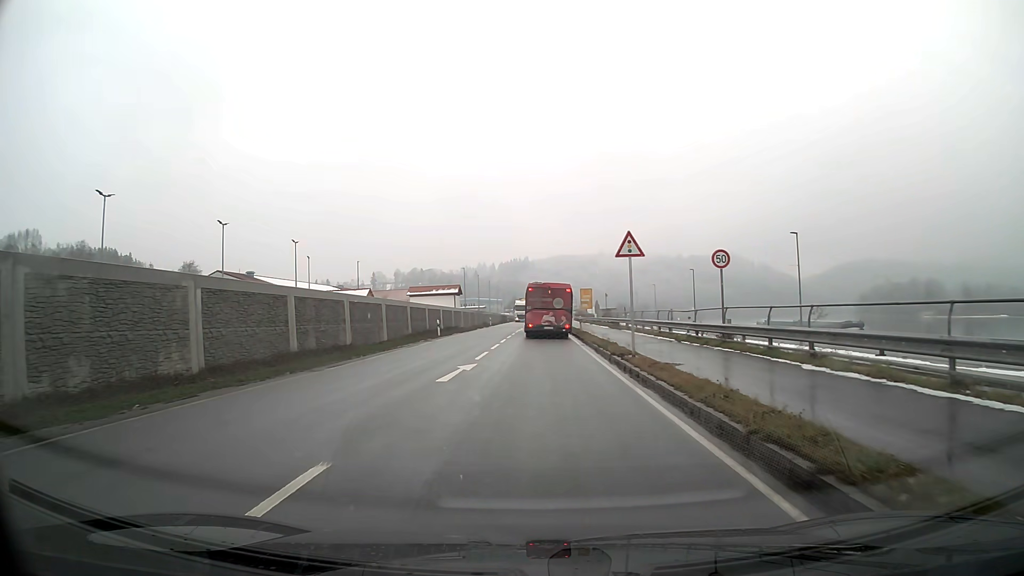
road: primary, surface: asphalt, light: Day
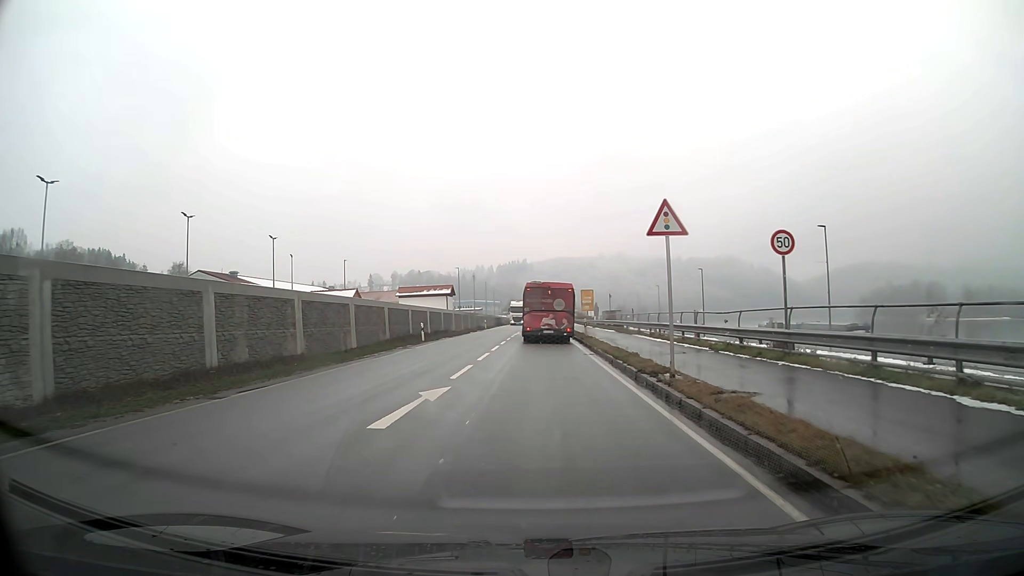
(0.0, +5.4) m; 0°
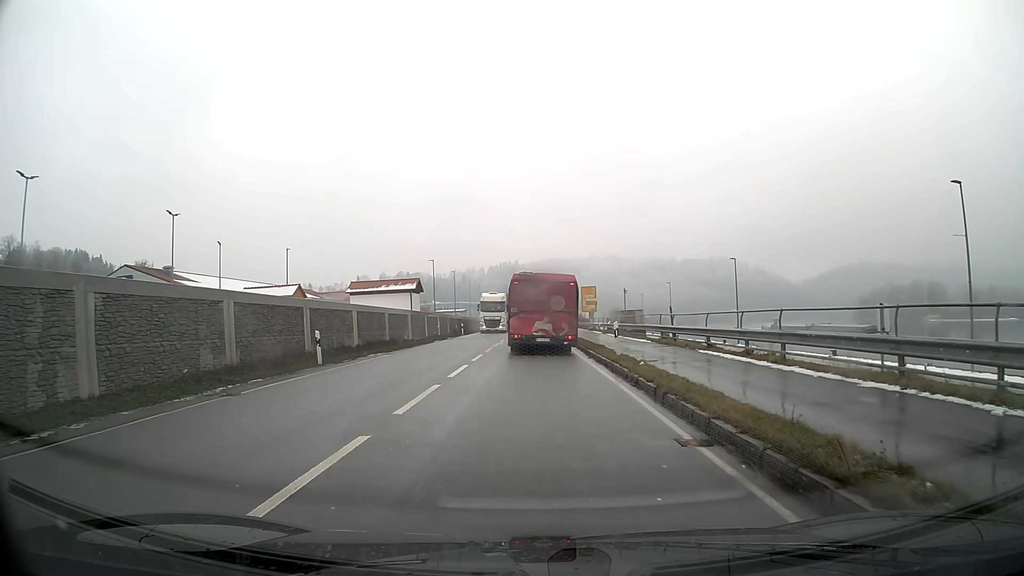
(+0.1, +17.0) m; +1°
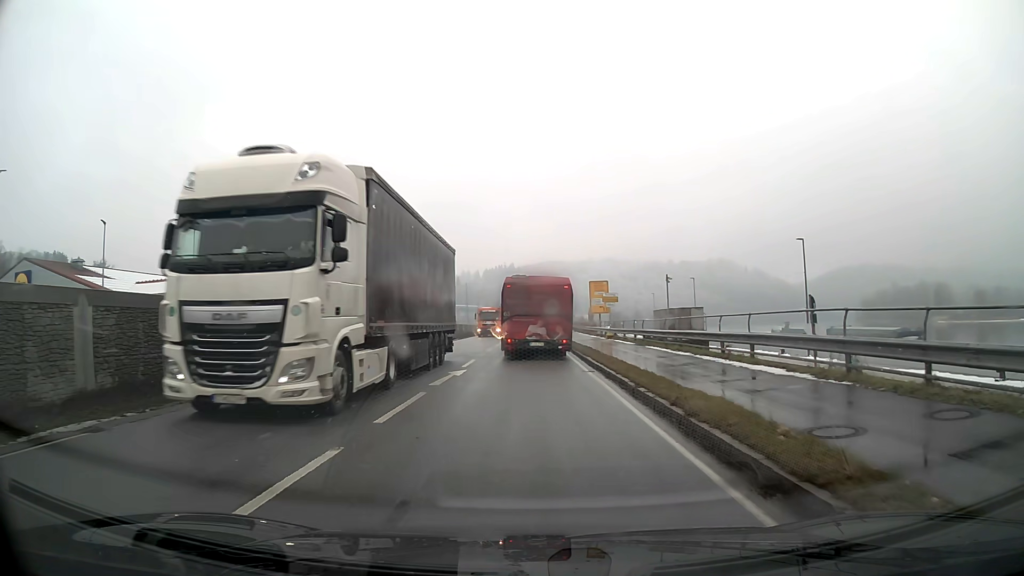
(+0.1, +18.7) m; 0°
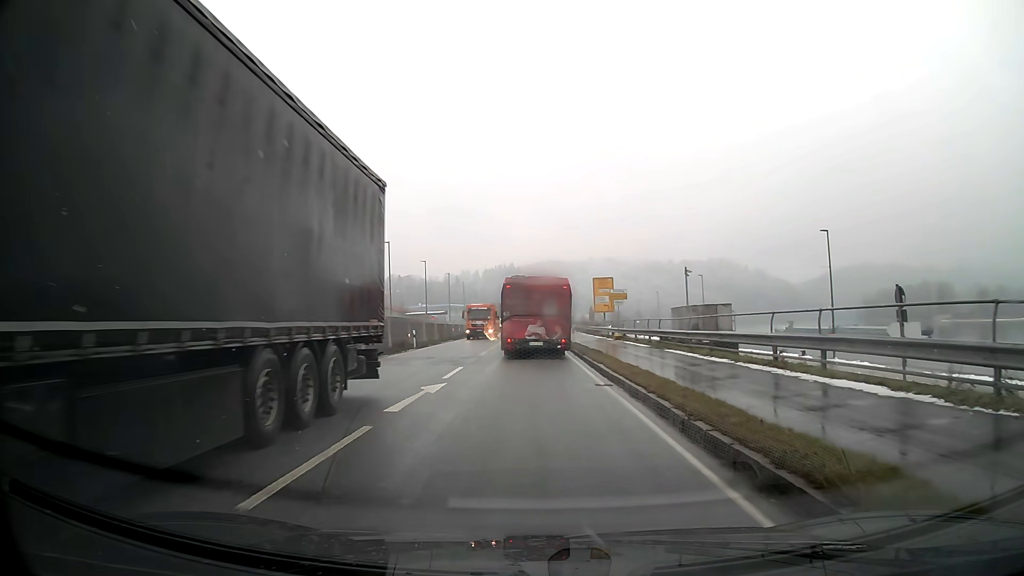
(0.0, +4.5) m; 0°
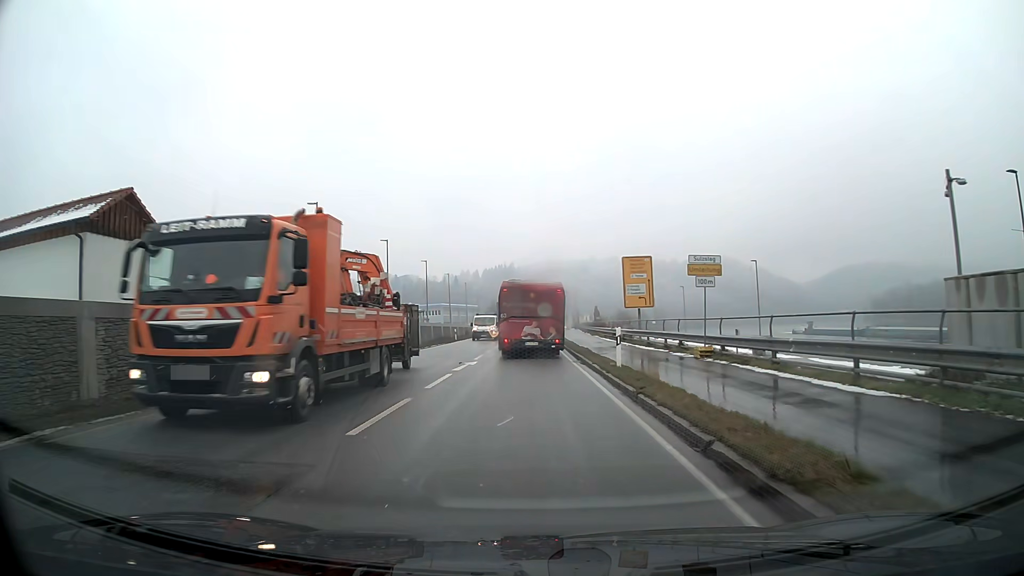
(0.0, +20.6) m; 0°
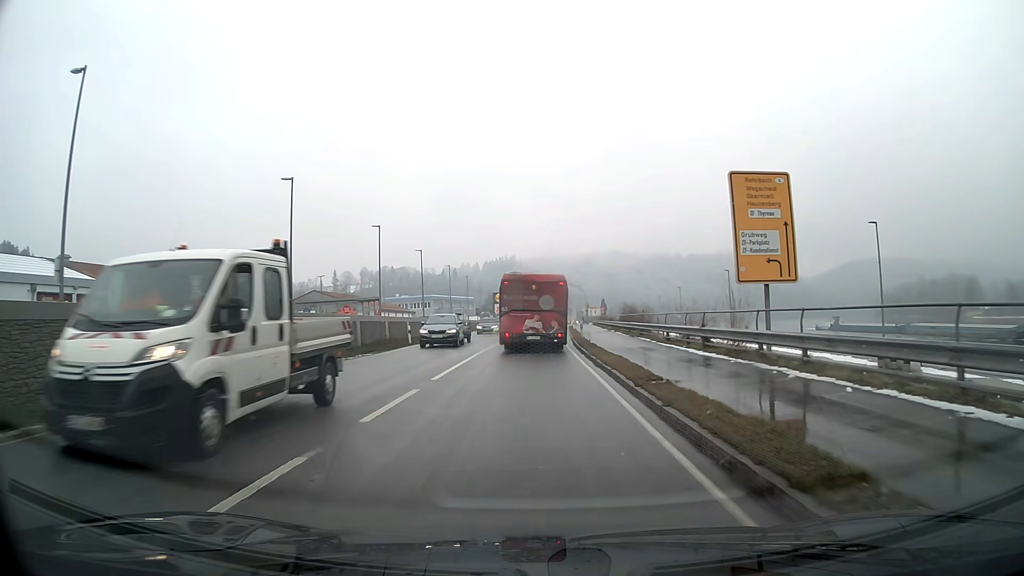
(0.0, +23.4) m; 0°
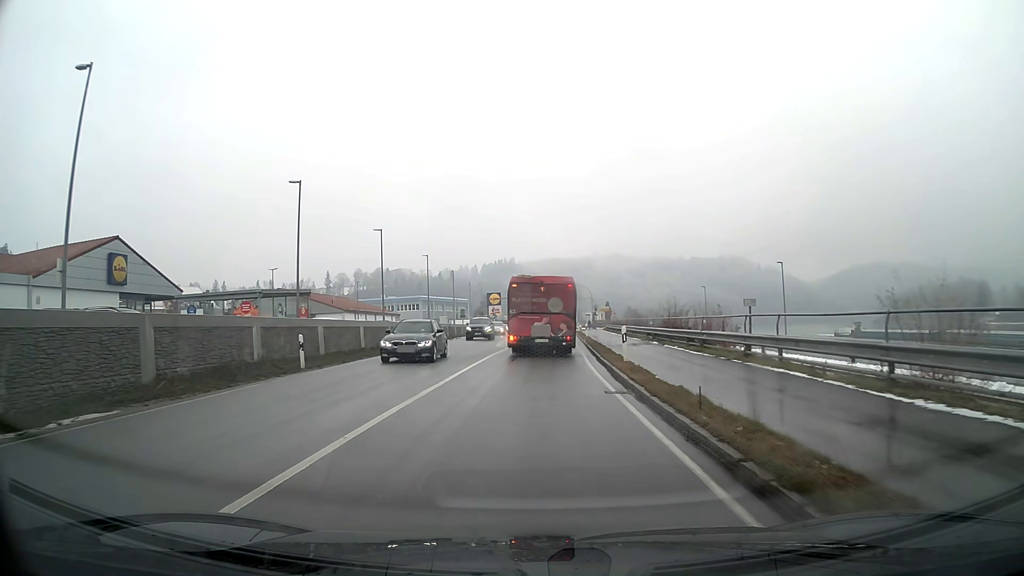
(0.0, +18.0) m; 0°
